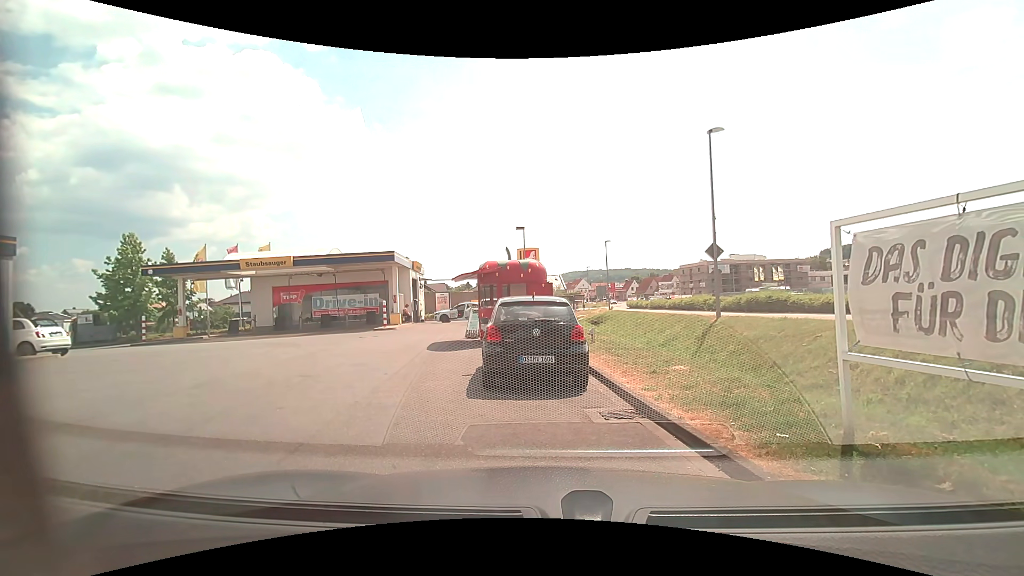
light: Day
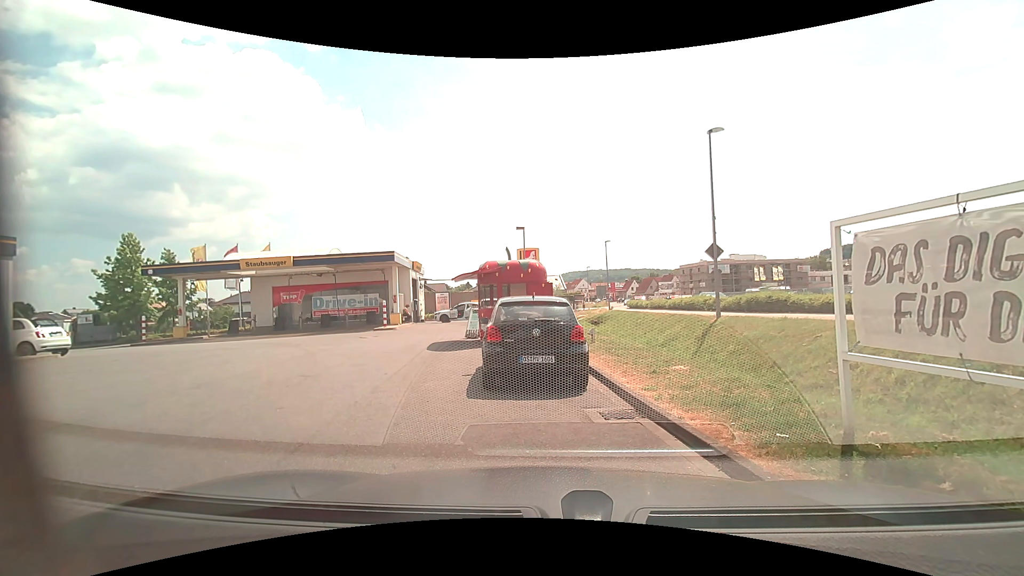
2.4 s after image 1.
(0.0, 0.0) m; 0°
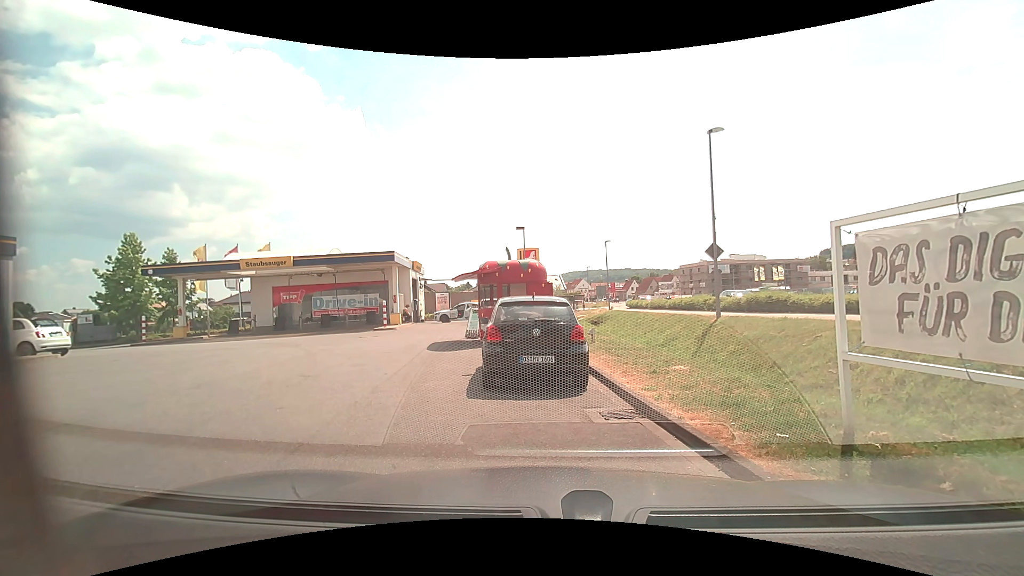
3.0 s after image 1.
(0.0, 0.0) m; 0°
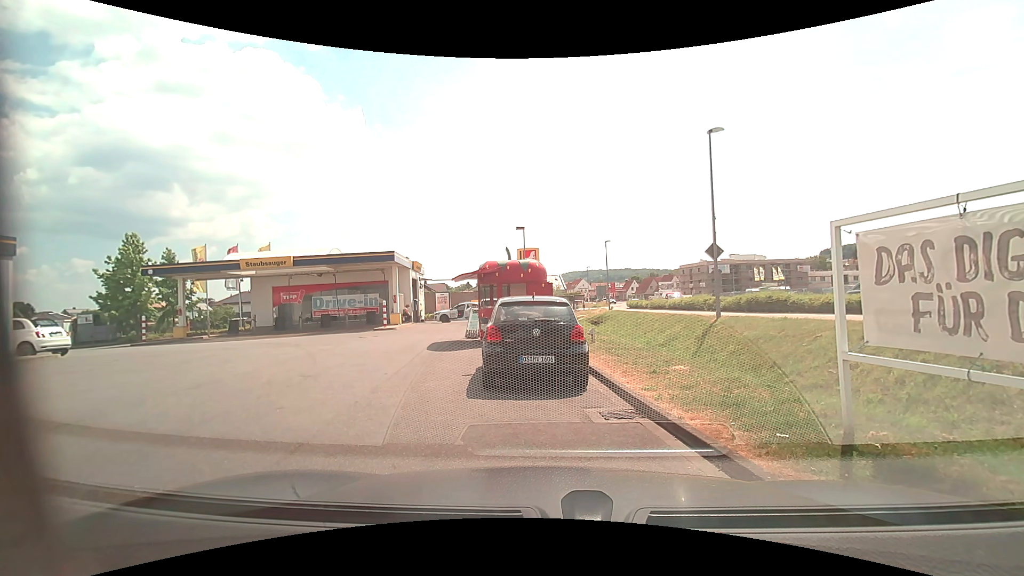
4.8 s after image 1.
(0.0, 0.0) m; 0°
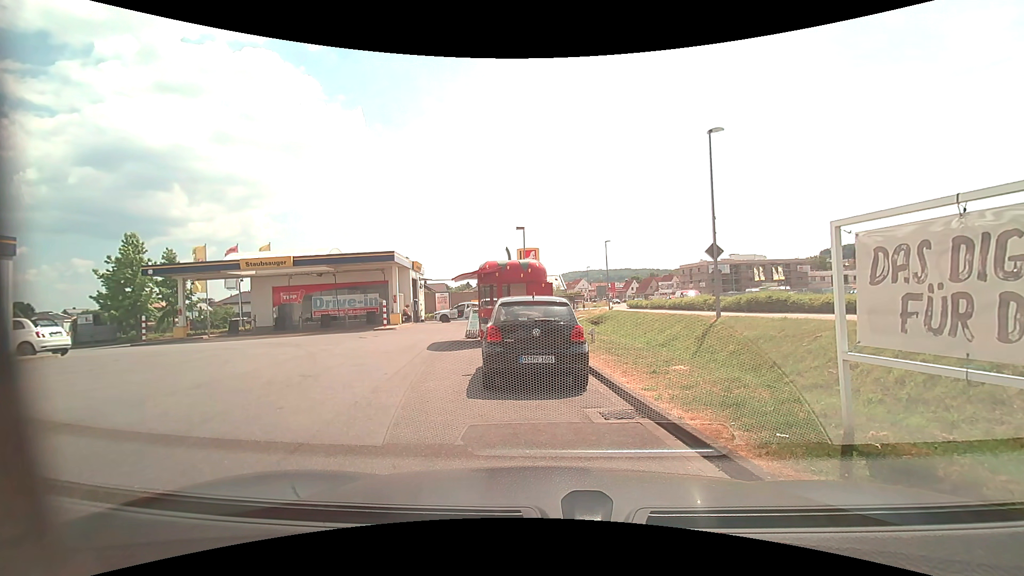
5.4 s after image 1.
(0.0, 0.0) m; 0°
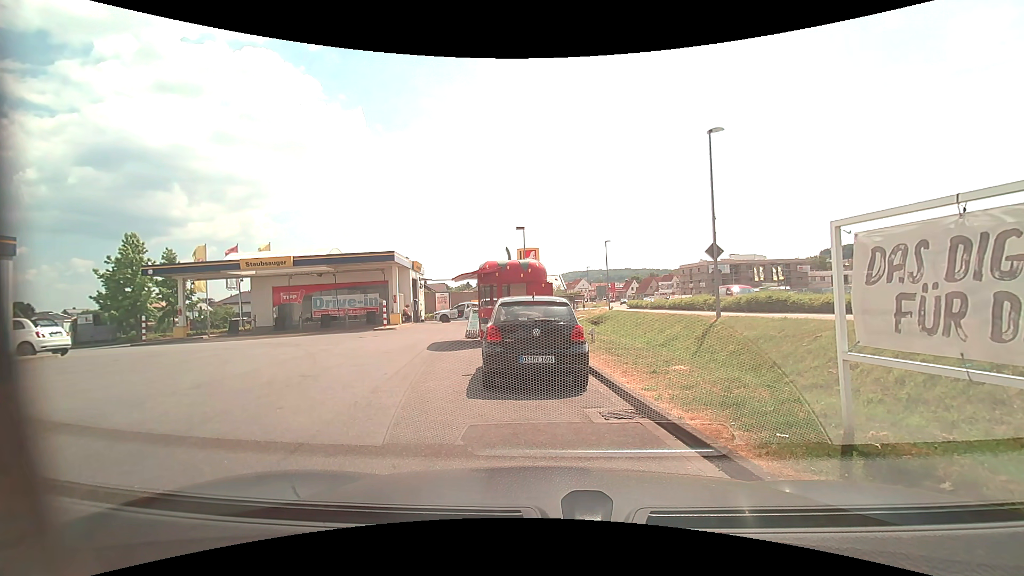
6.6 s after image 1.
(0.0, 0.0) m; 0°
